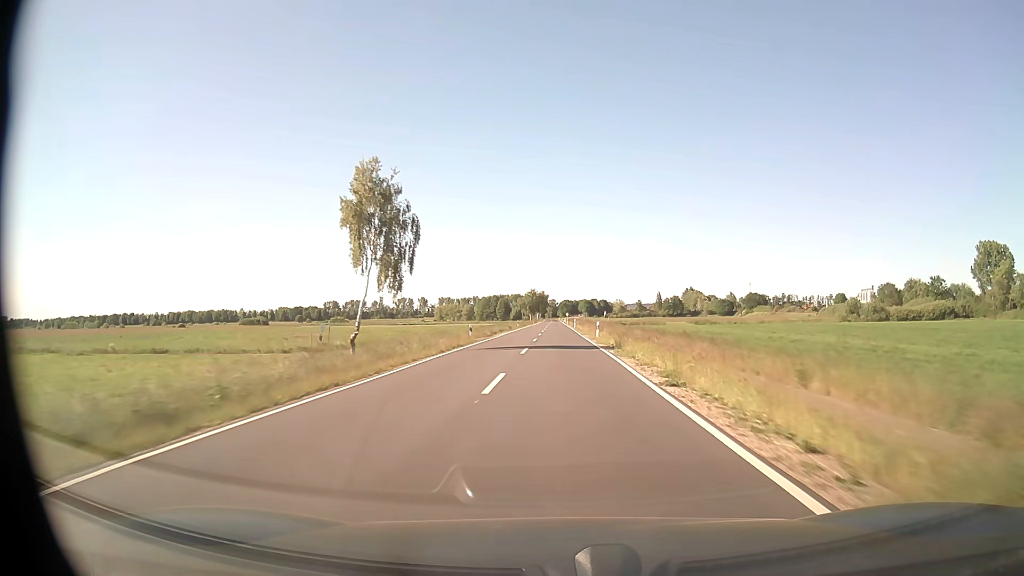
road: secondary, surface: asphalt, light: Day
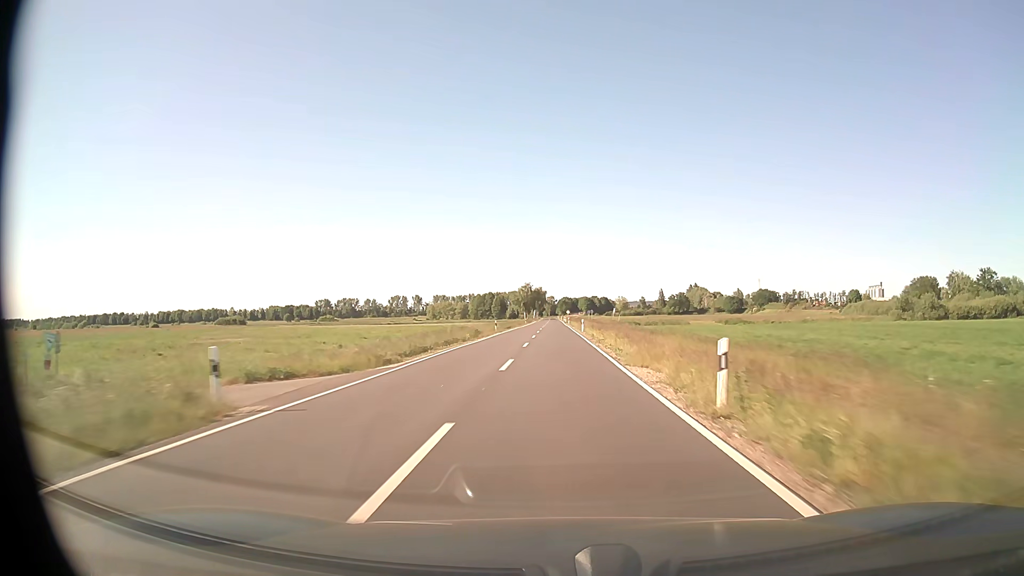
(0.0, +31.4) m; 0°
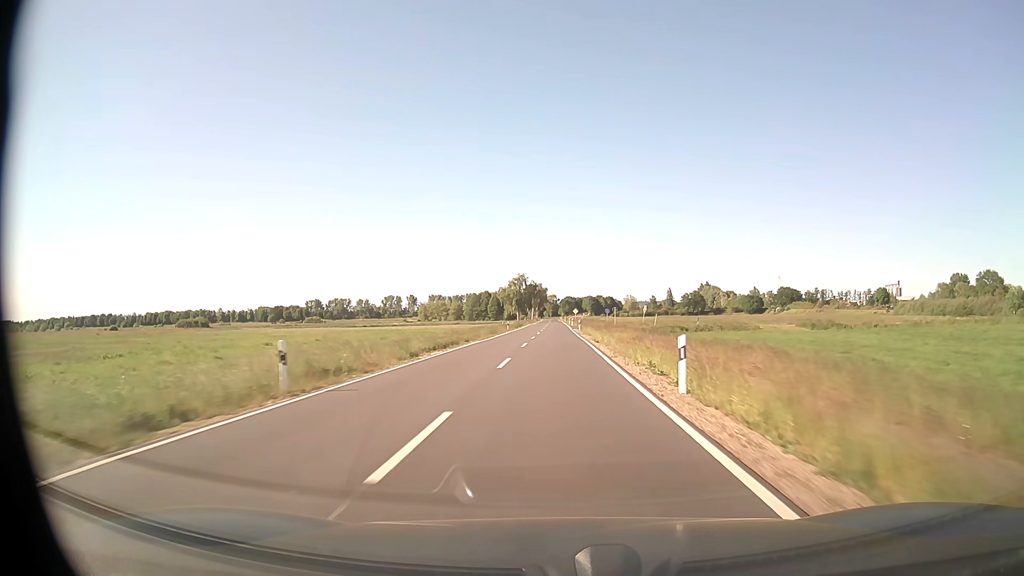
(0.0, +47.2) m; 0°
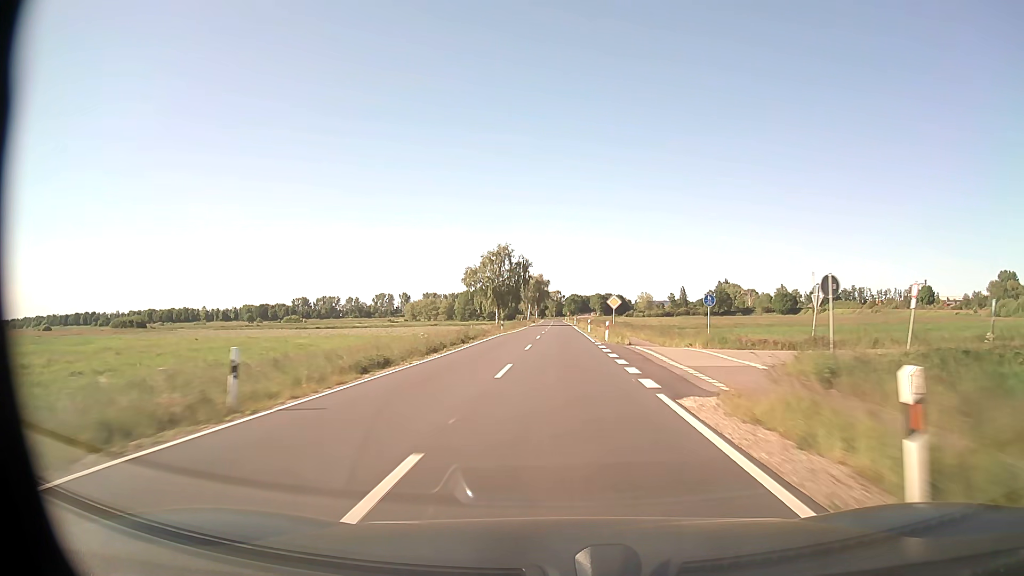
(-0.2, +63.2) m; 0°
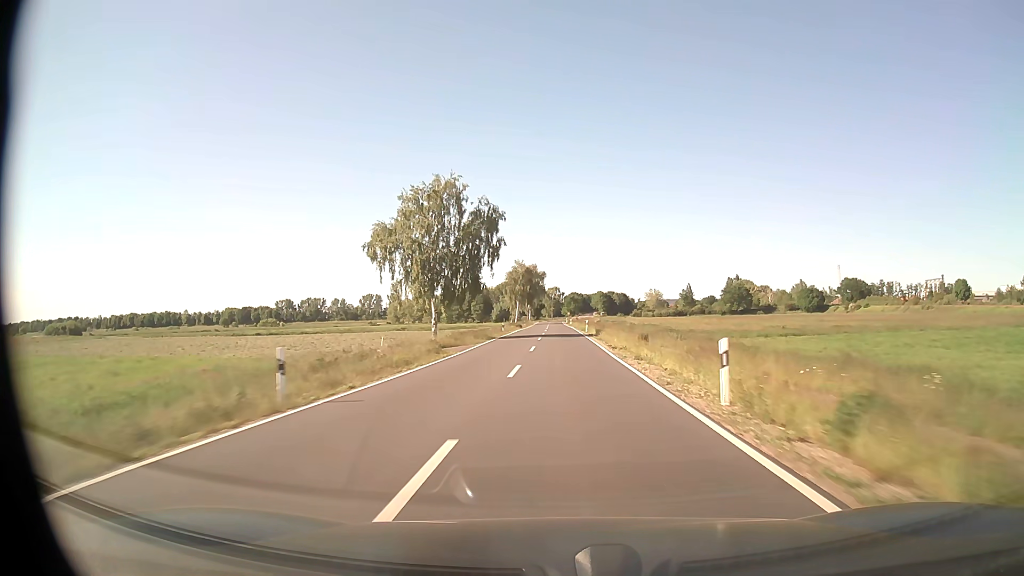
(0.0, +47.4) m; 0°
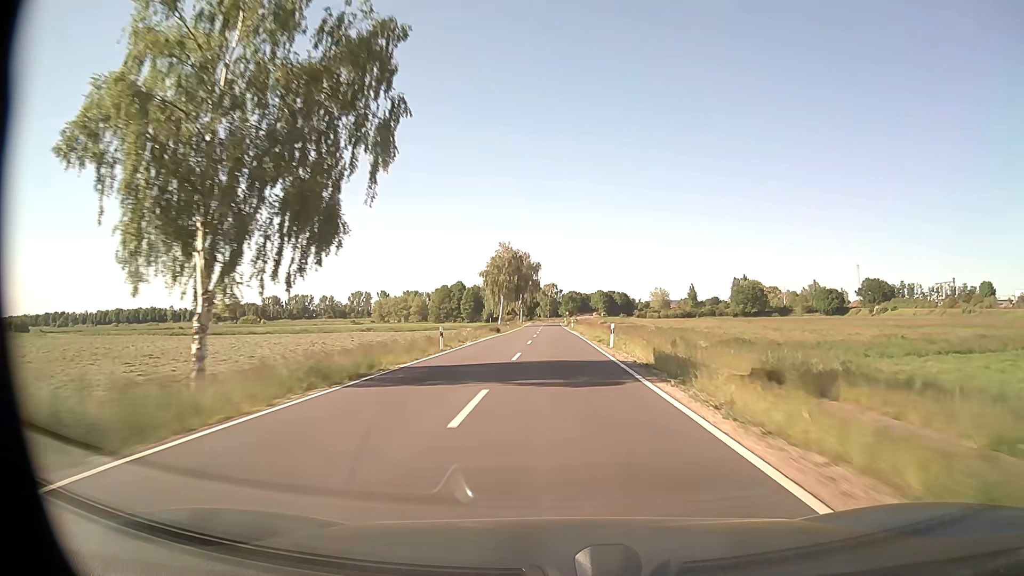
(0.0, +31.6) m; 0°
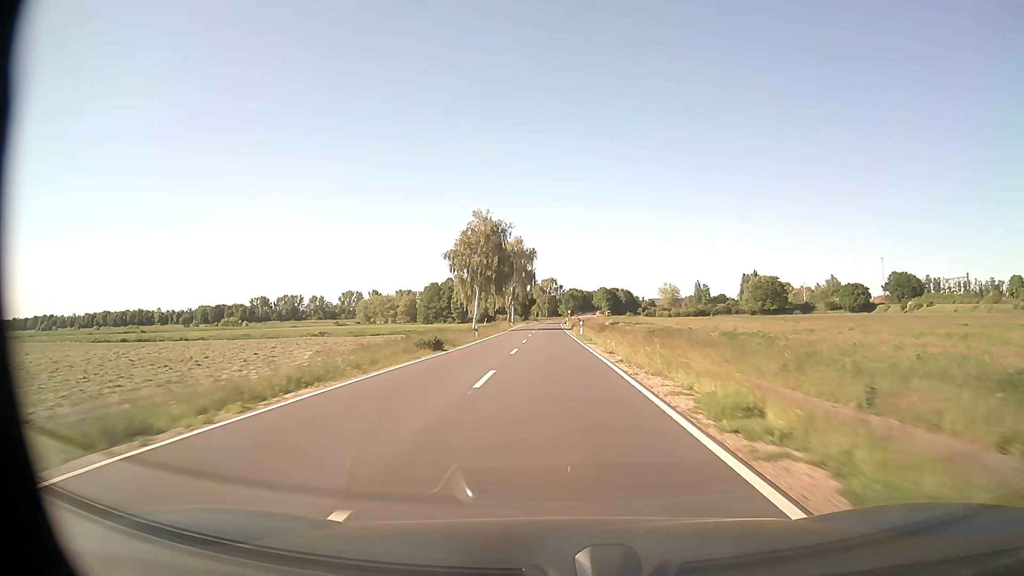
(+0.1, +31.6) m; 0°
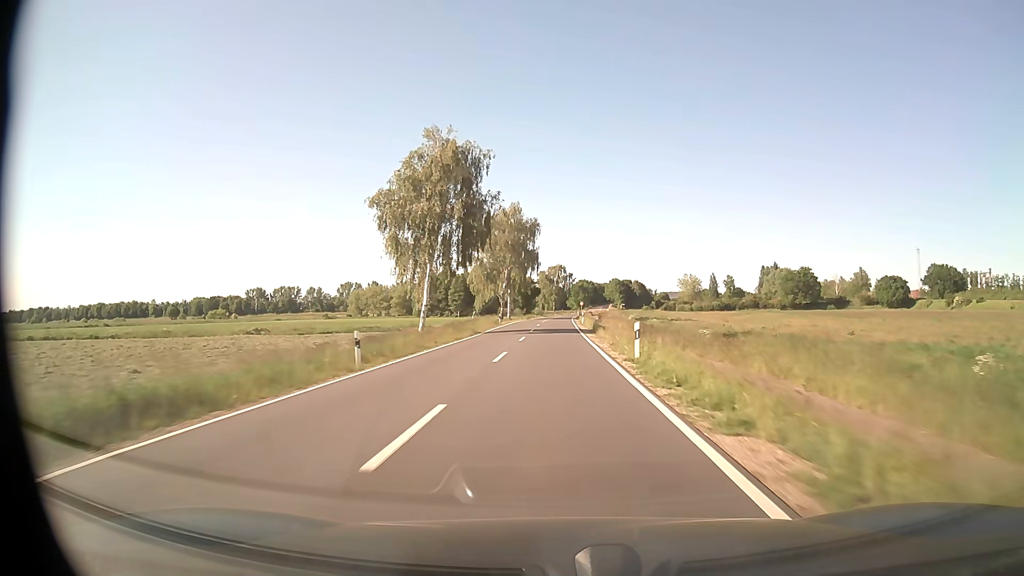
(-0.2, +31.0) m; -1°
(0, +10) (0, +20) (0, +30) (0, +40) (0, +50) (0, +60) (0, +70) (0, +80) (0, +90) (+1, +100) m
